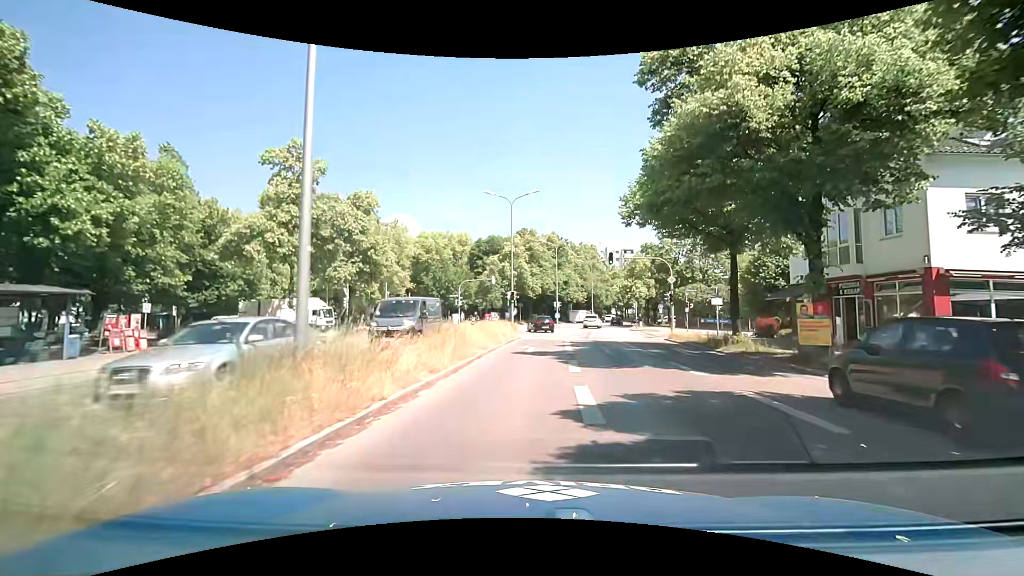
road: secondary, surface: asphalt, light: Day
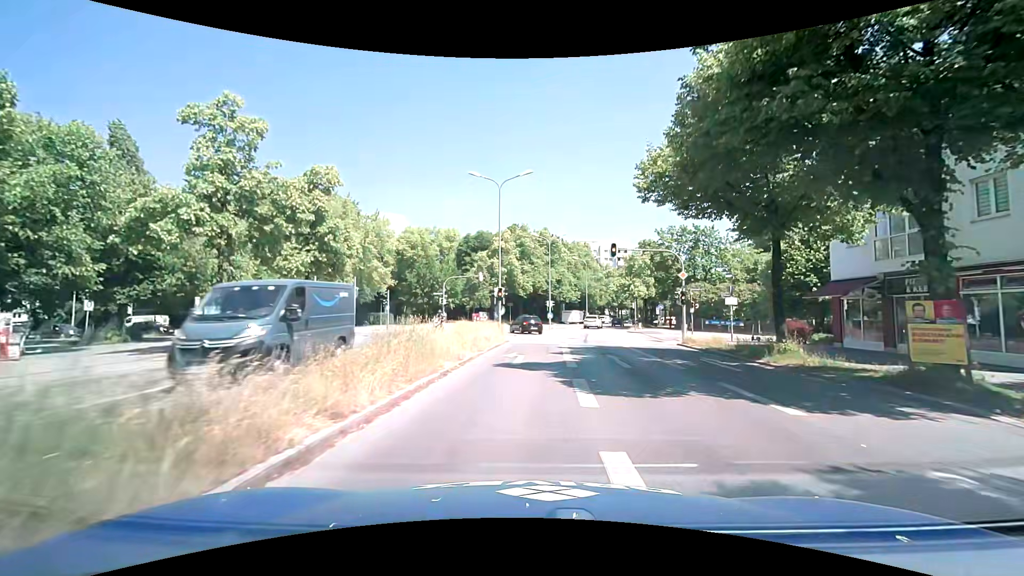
(0.0, +4.8) m; +1°
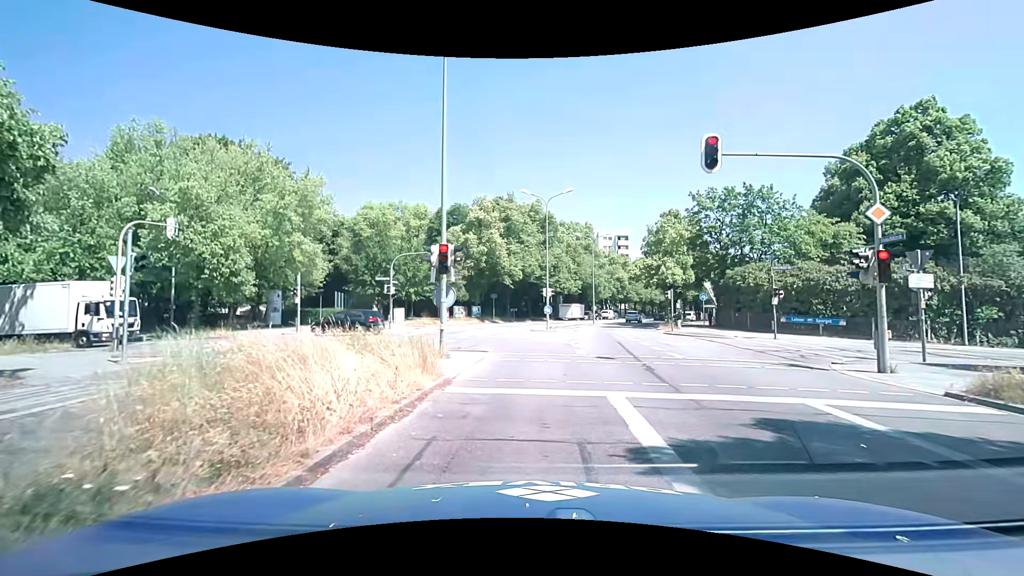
(+0.4, +17.4) m; +3°
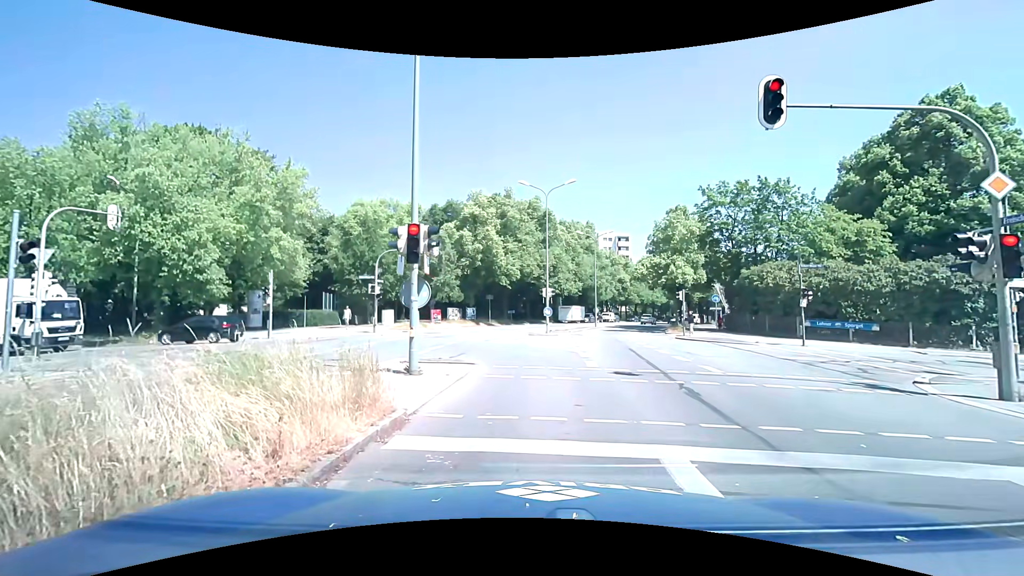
(-0.1, +3.0) m; -2°
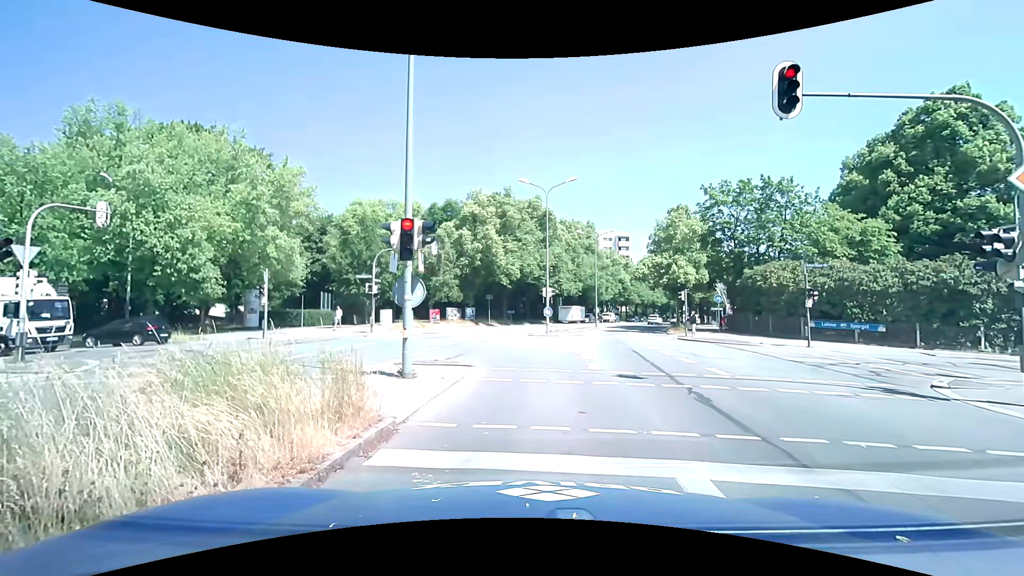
(0.0, +0.4) m; 0°
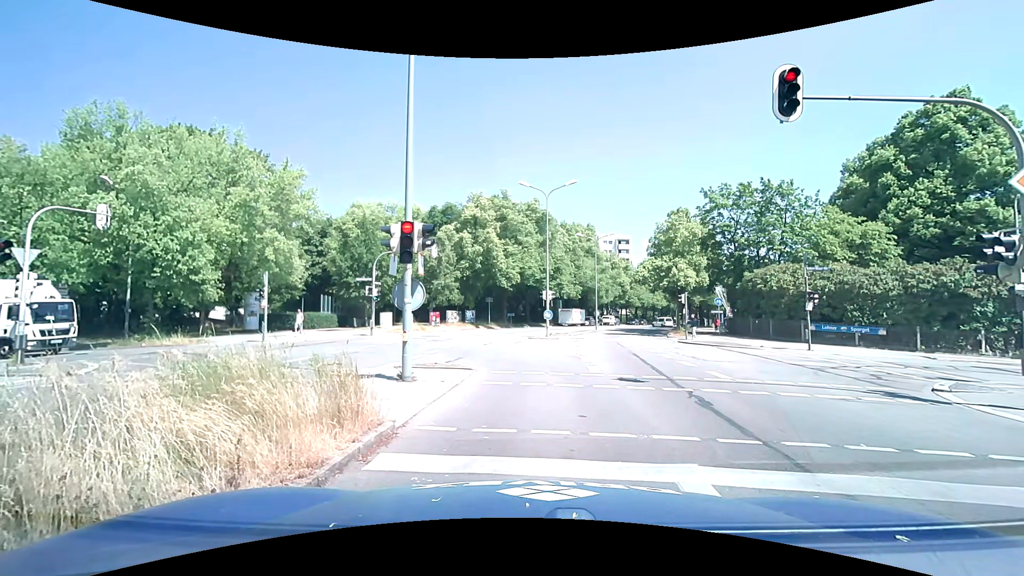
(0.0, +0.1) m; 0°
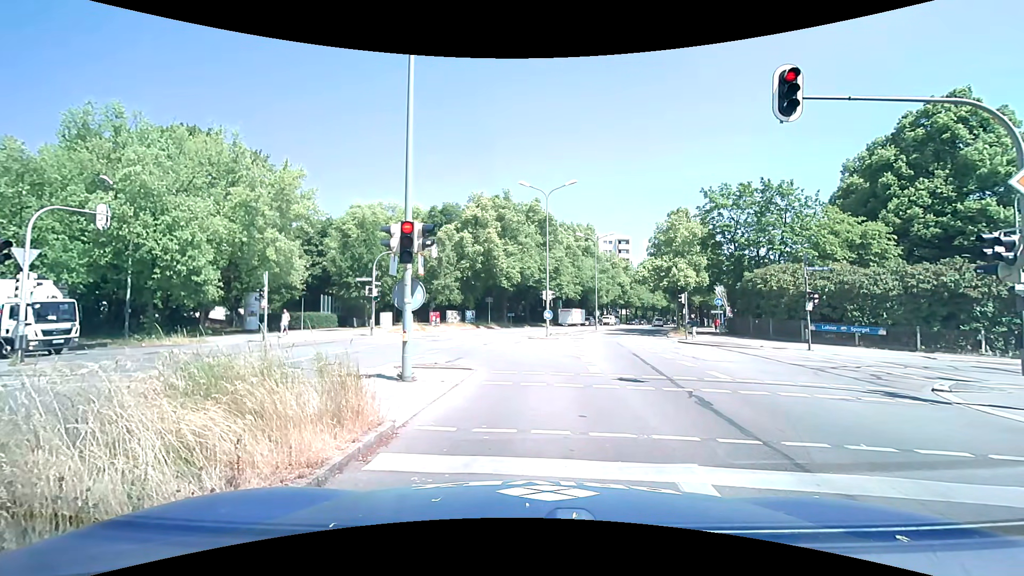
(0.0, 0.0) m; 0°
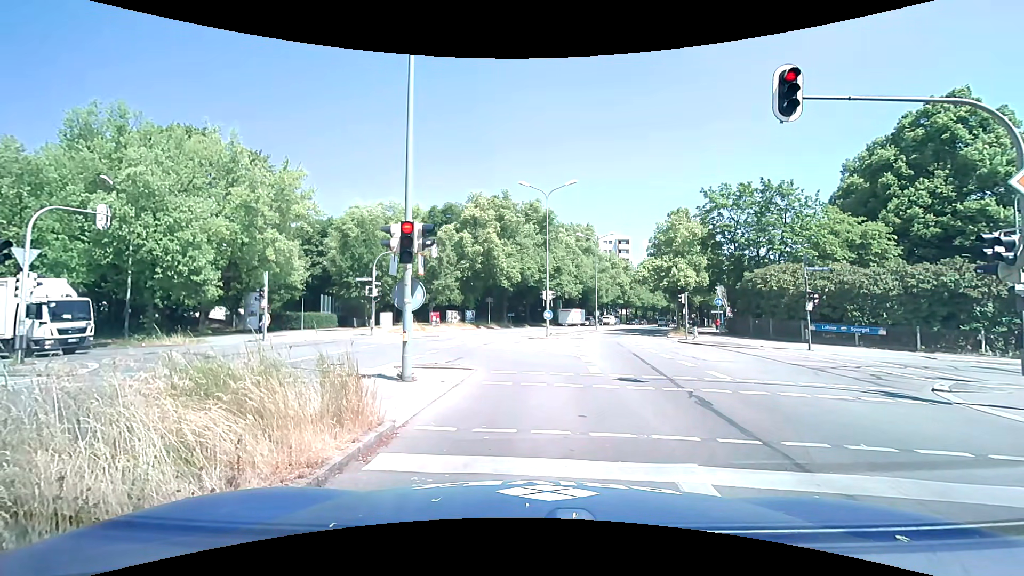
(0.0, 0.0) m; 0°
(0, +10) (-1, +20) (-9, +25) (-19, +27) (-29, +28) (-39, +29) (-49, +30) (-59, +30) (-69, +31) (-79, +32) m
